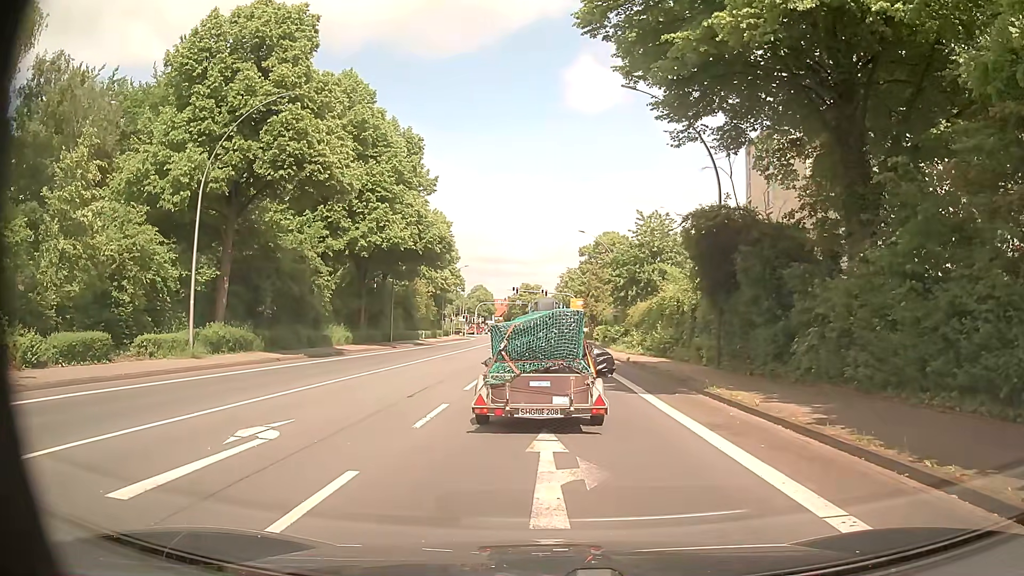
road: primary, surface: asphalt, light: Day
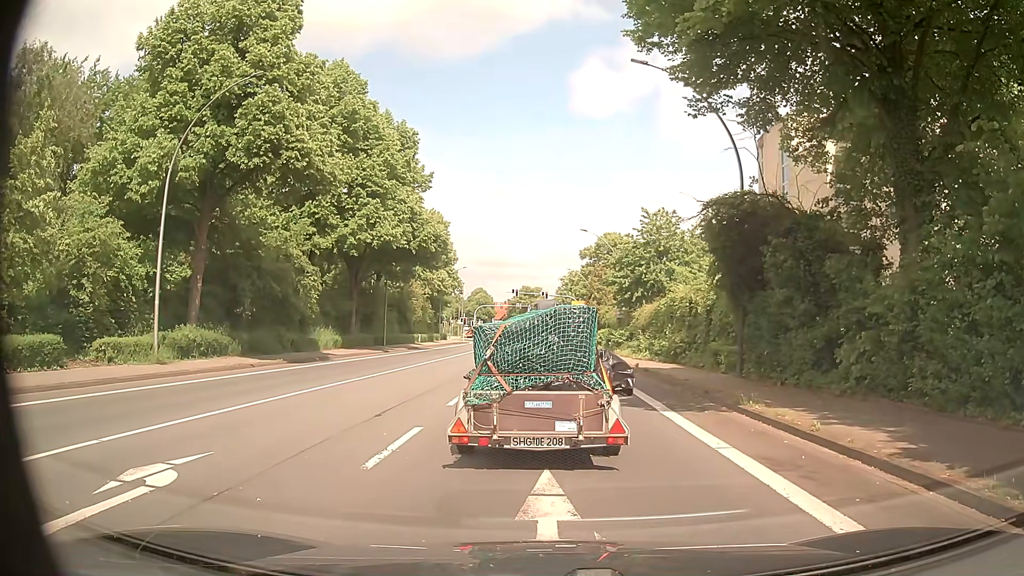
(0.0, +2.5) m; 0°
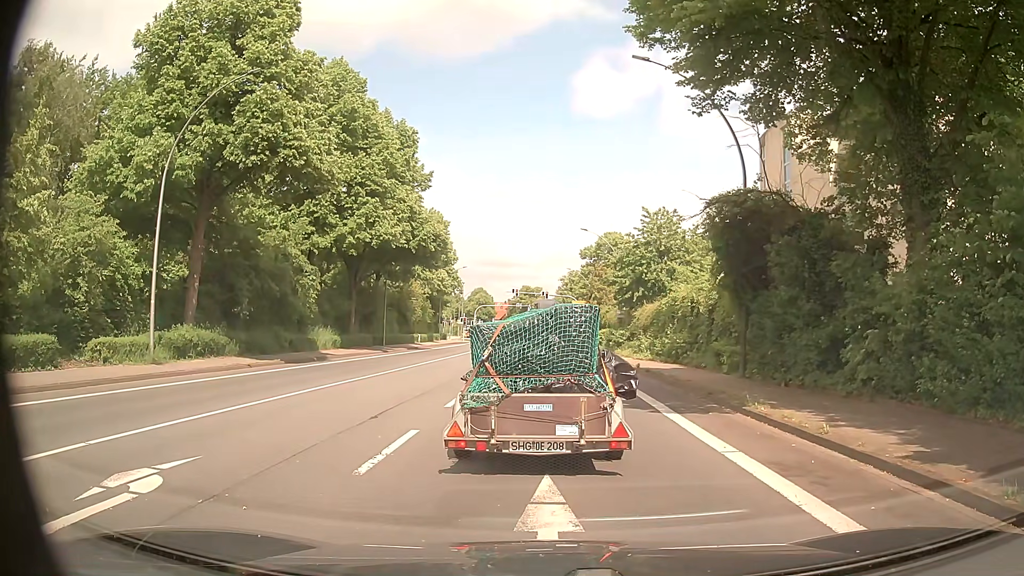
(0.0, +0.3) m; 0°
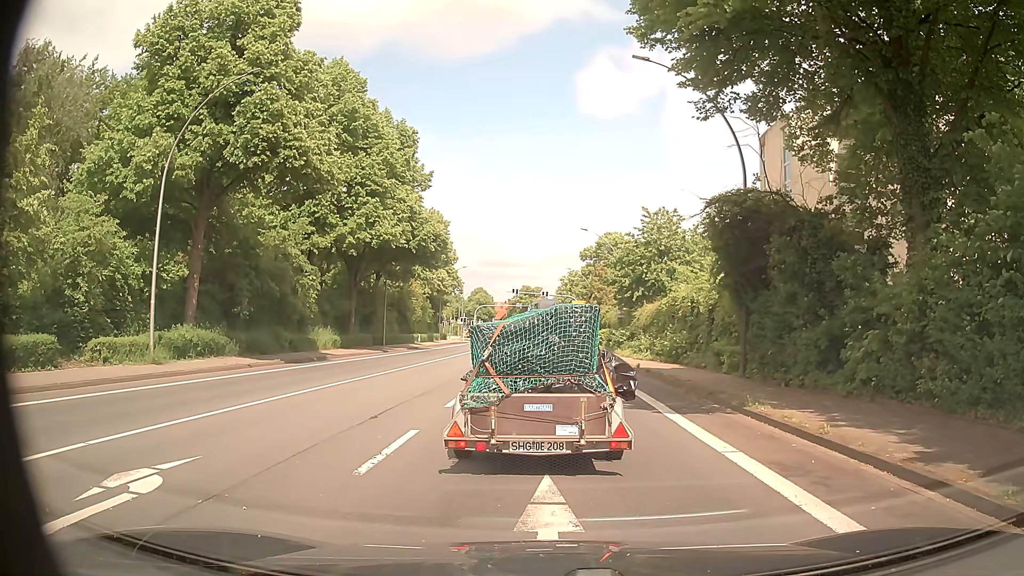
(0.0, +0.1) m; 0°
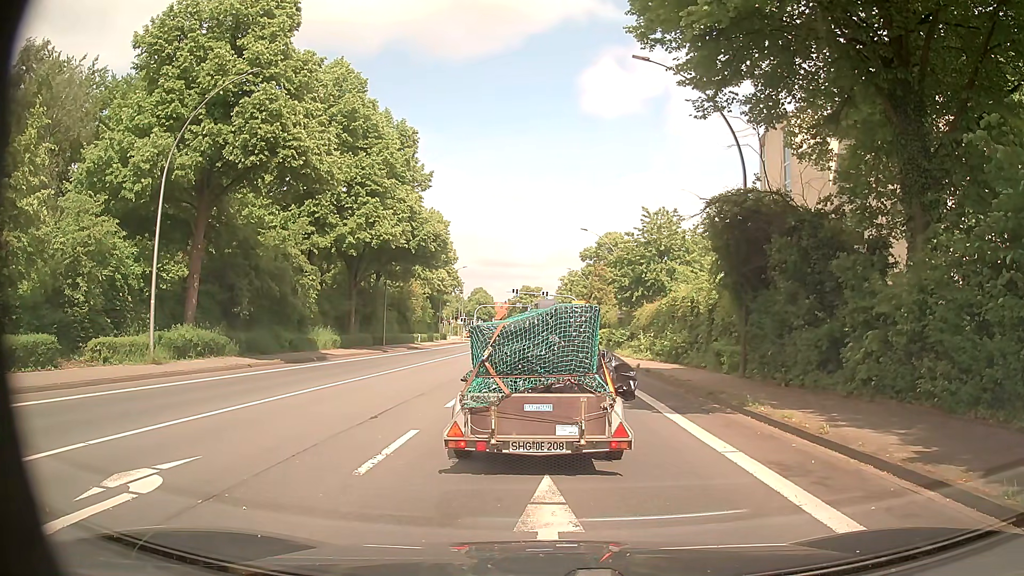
(0.0, 0.0) m; 0°
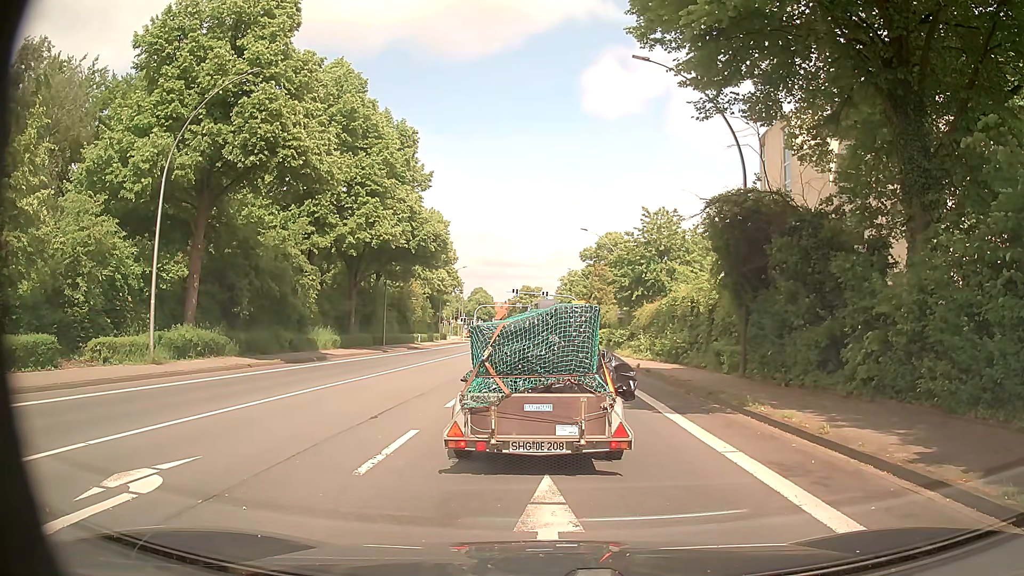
(0.0, 0.0) m; 0°
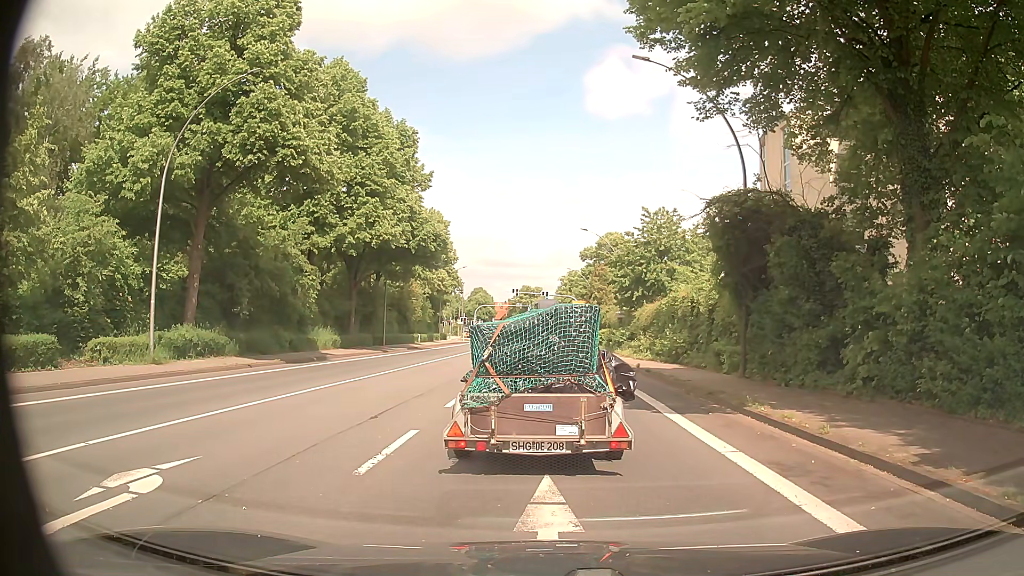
(0.0, 0.0) m; 0°
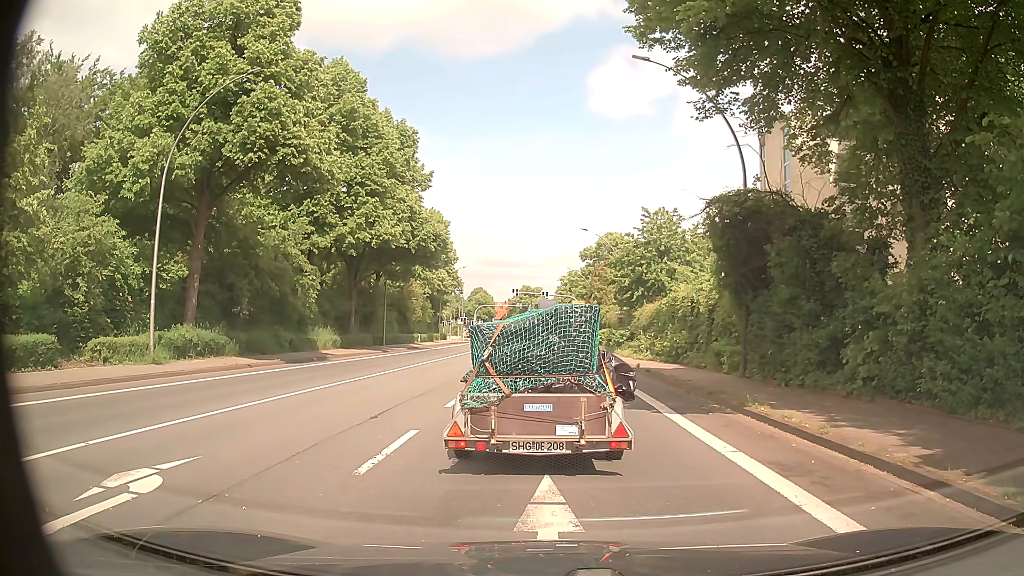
(0.0, 0.0) m; 0°
(0, +10) (0, +20) (0, +30) (0, +40) (0, +50) (0, +60) (-1, +70) (-1, +80) (-1, +90) (-1, +100) m
